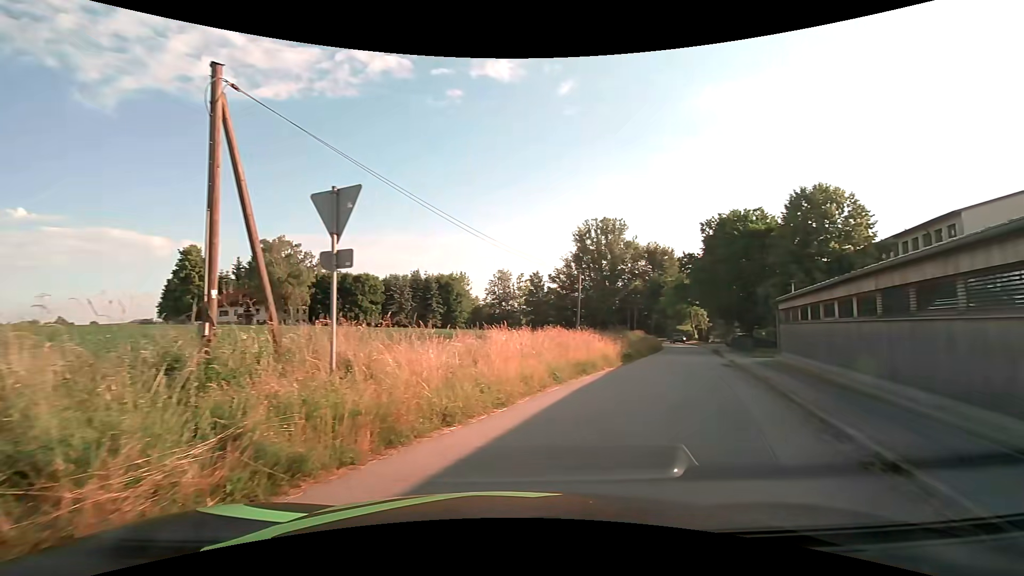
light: Day
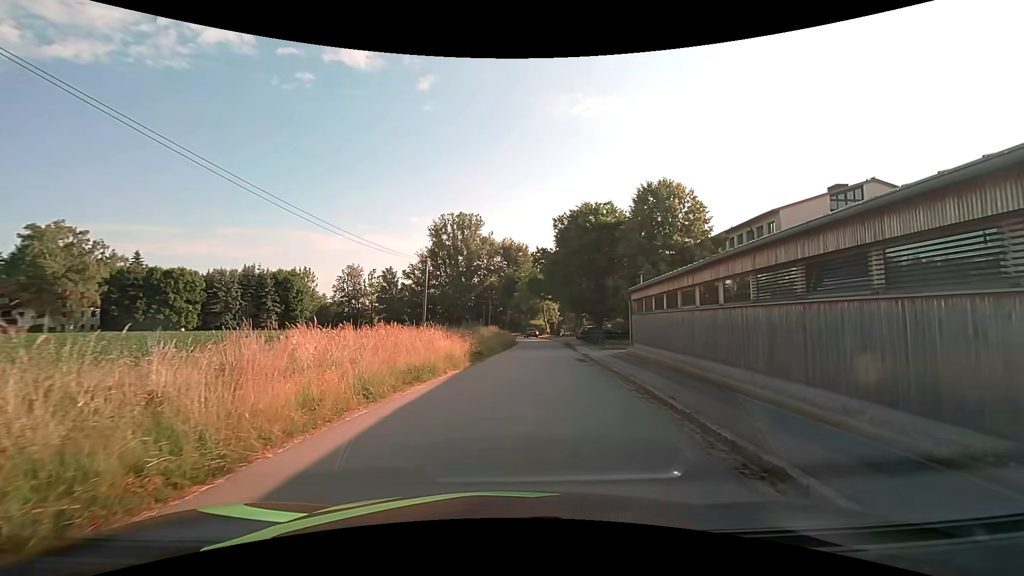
(+0.7, +3.9) m; +17°
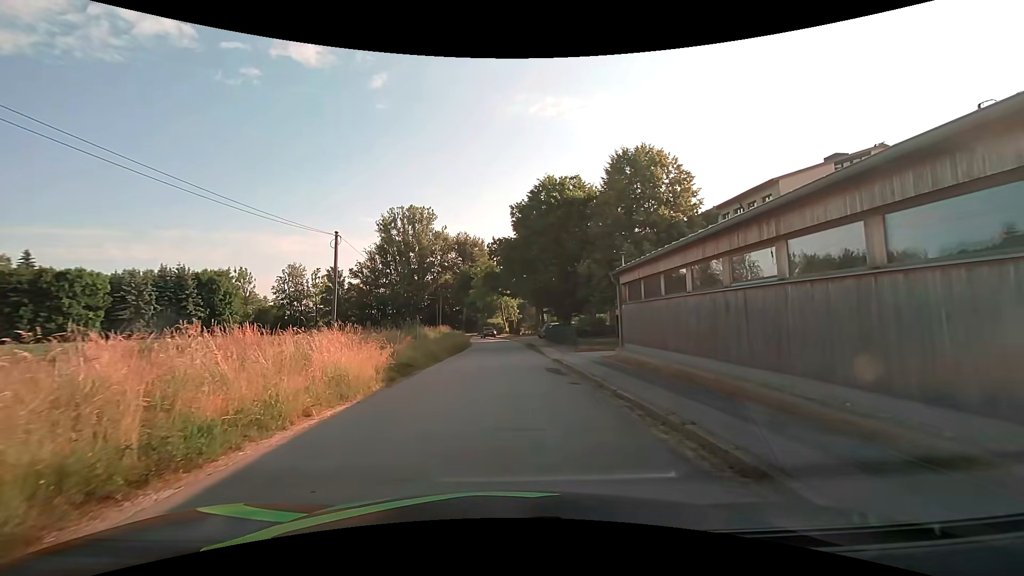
(+0.4, +8.1) m; +4°
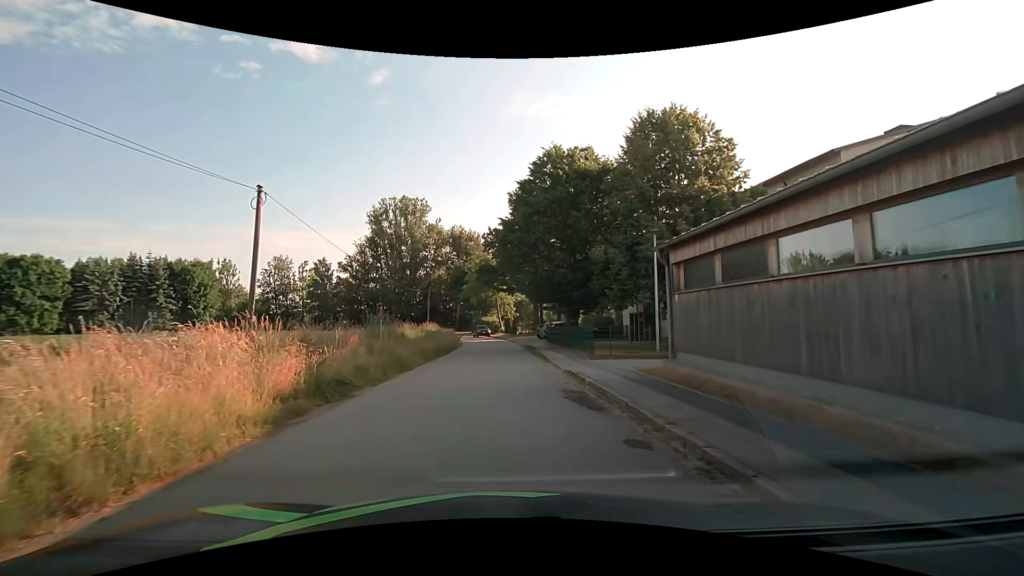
(0.0, +6.6) m; 0°
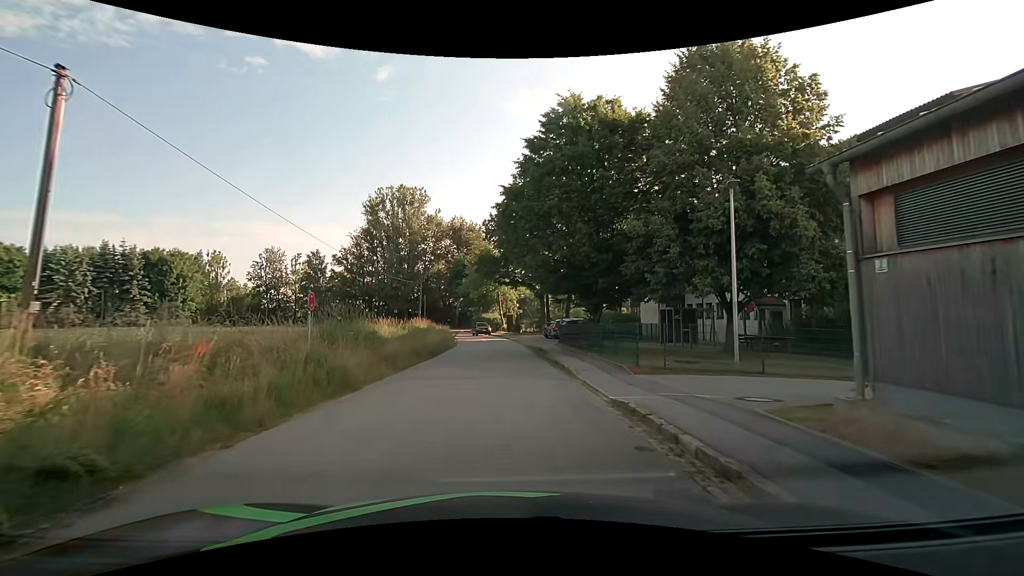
(0.0, +7.0) m; 0°
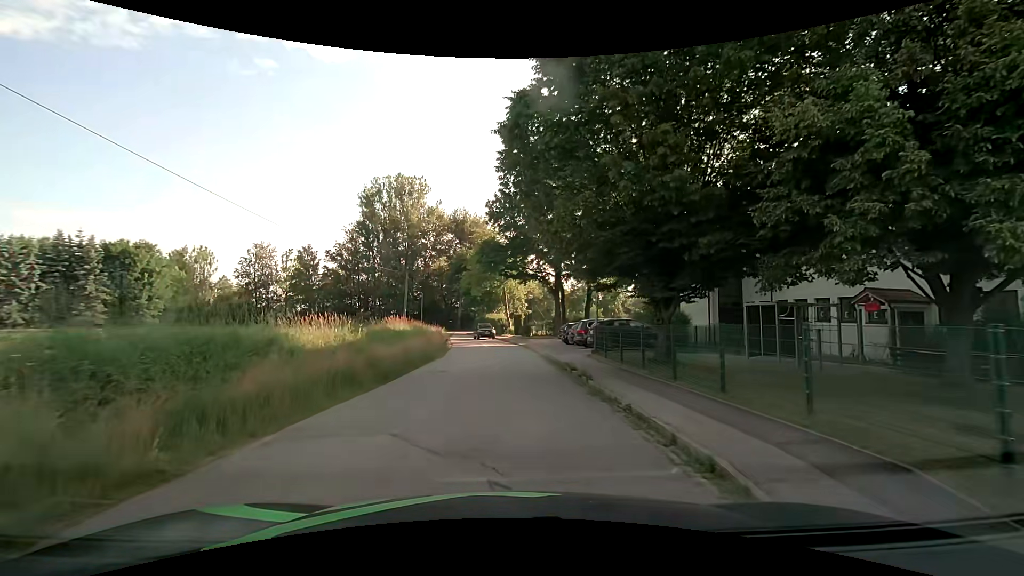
(0.0, +10.3) m; -1°
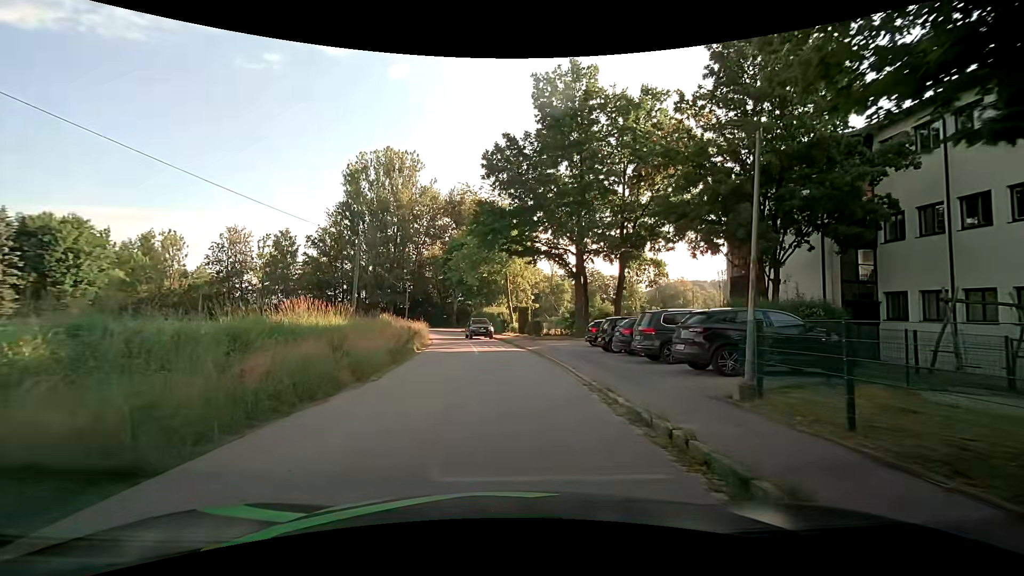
(-0.1, +13.5) m; -1°
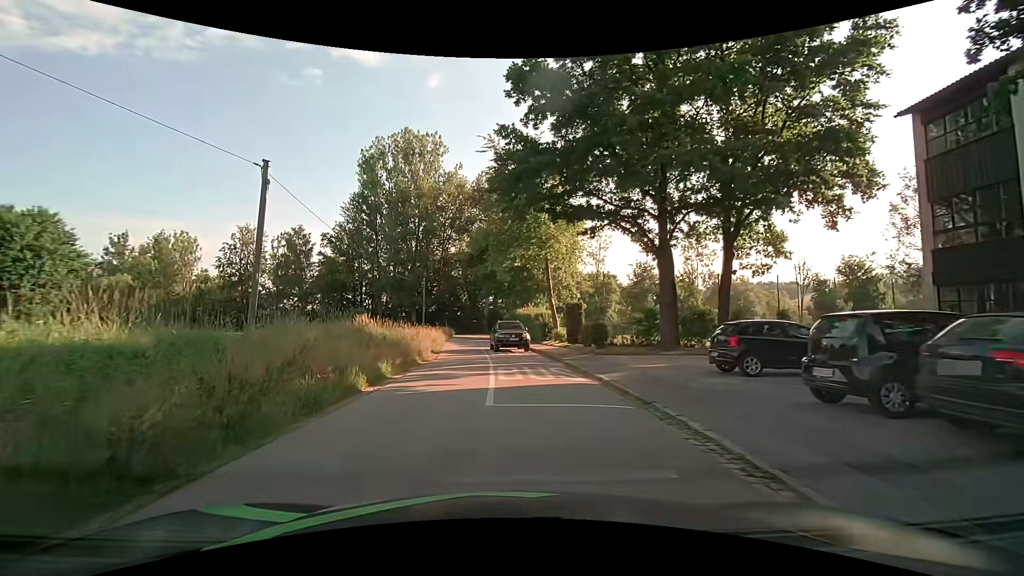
(0.0, +13.2) m; -4°
